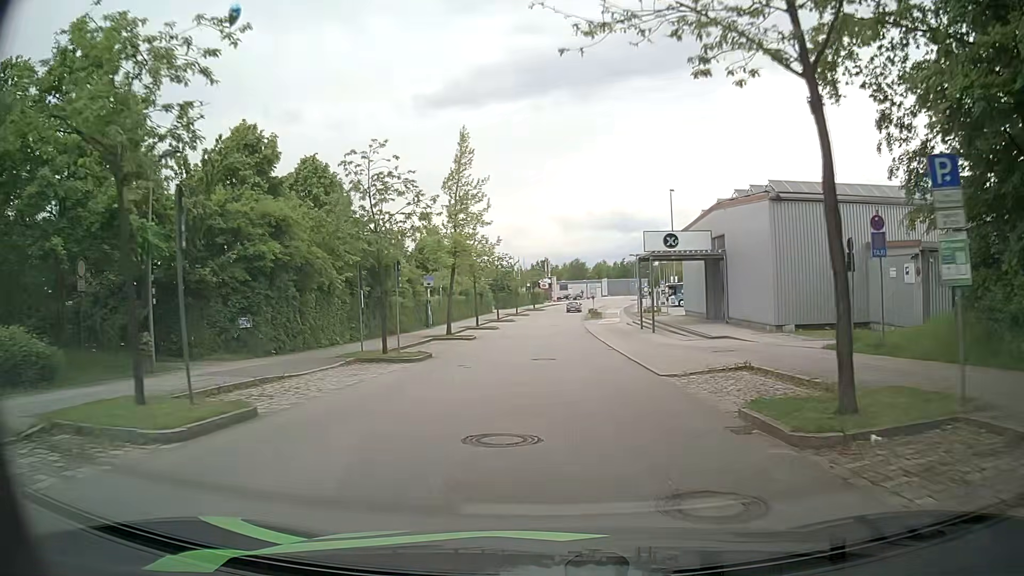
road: residential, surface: asphalt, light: Day
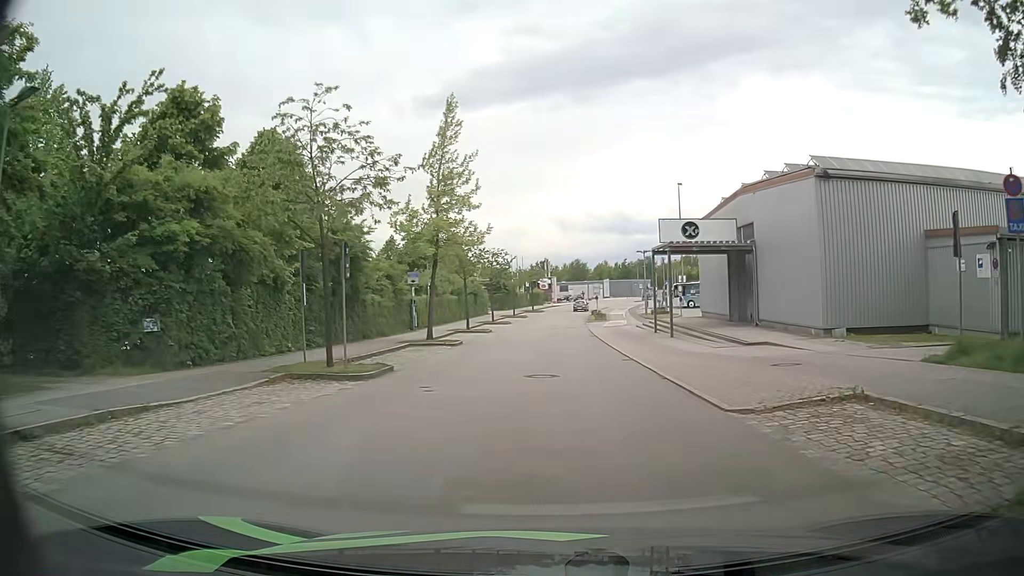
(0.0, +5.7) m; 0°
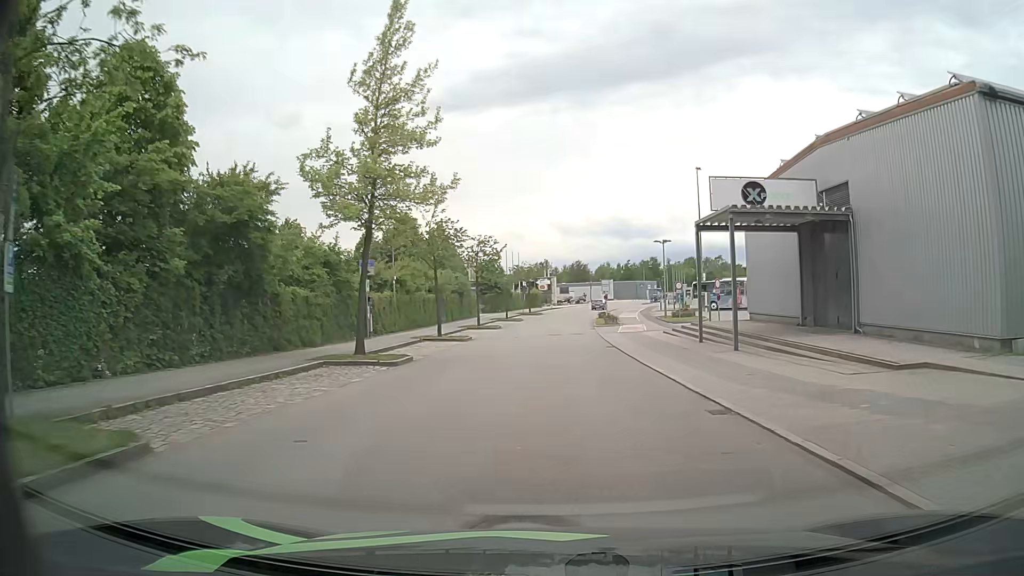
(+0.1, +11.3) m; +1°
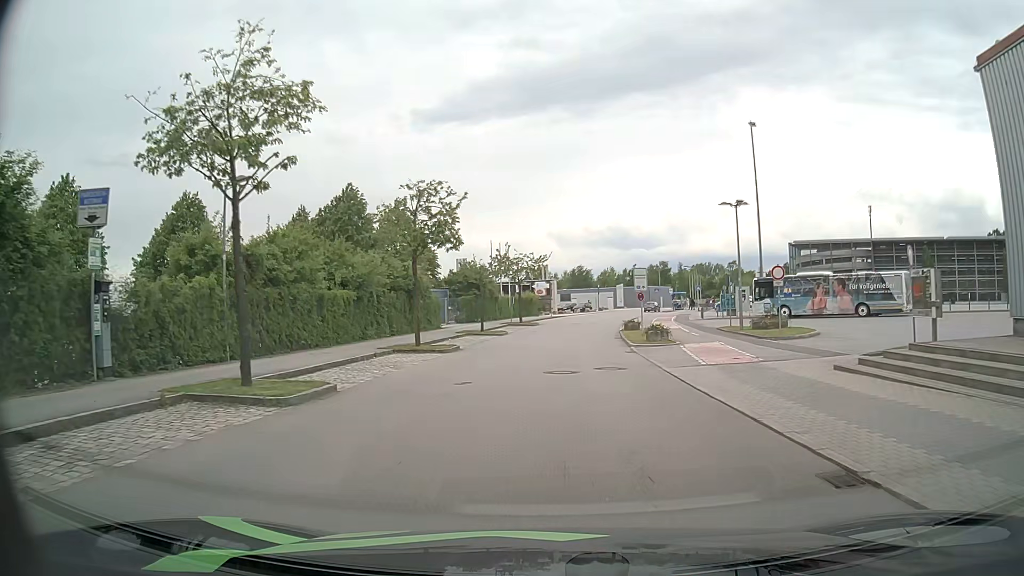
(-0.1, +21.7) m; 0°
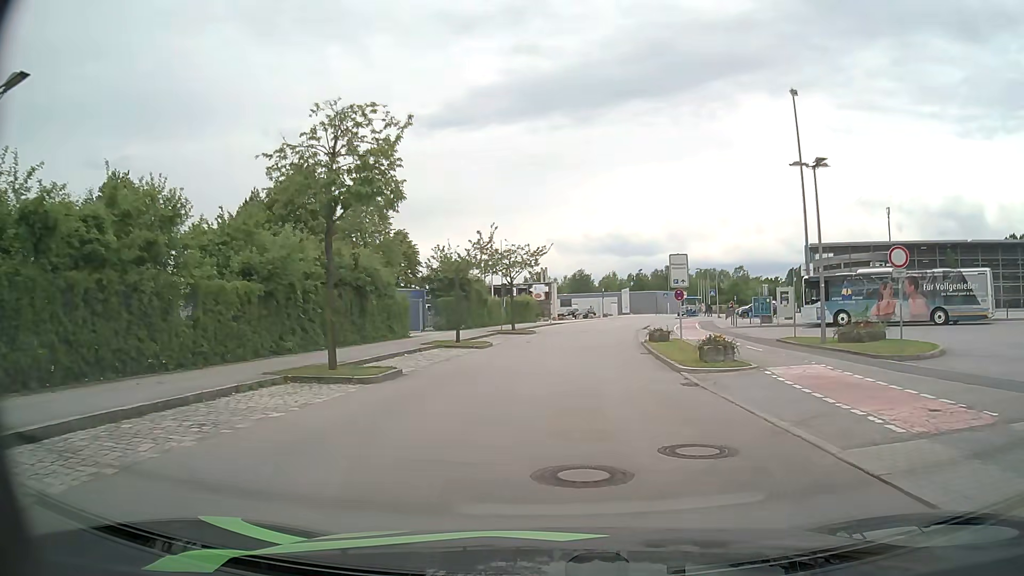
(0.0, +10.2) m; +1°
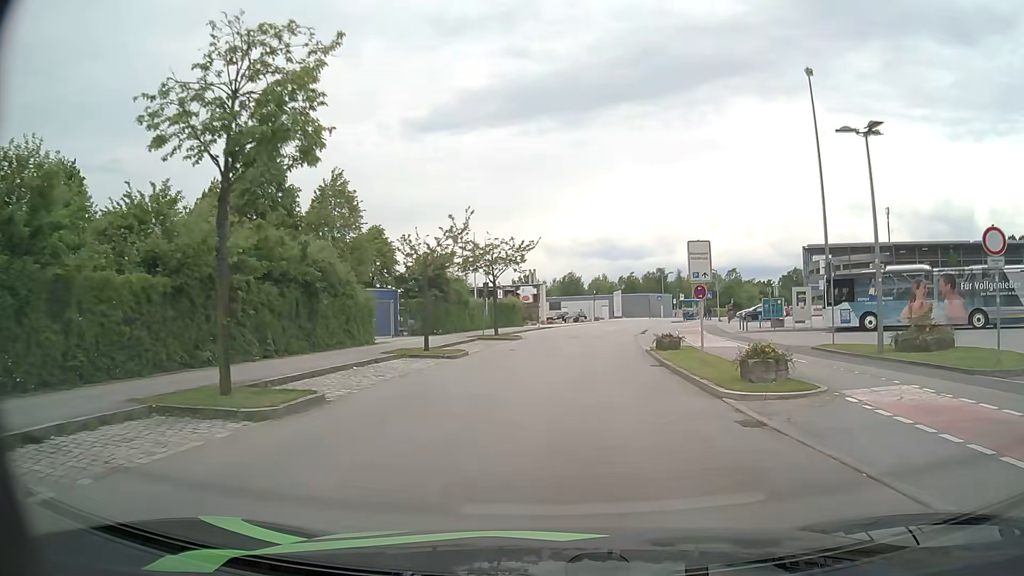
(0.0, +5.0) m; +1°
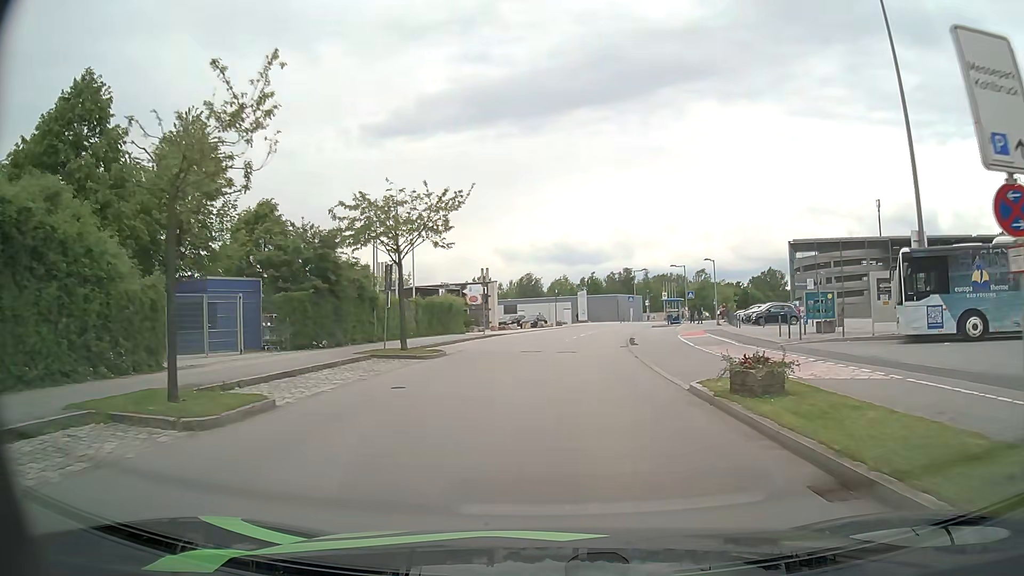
(+0.5, +14.9) m; +3°
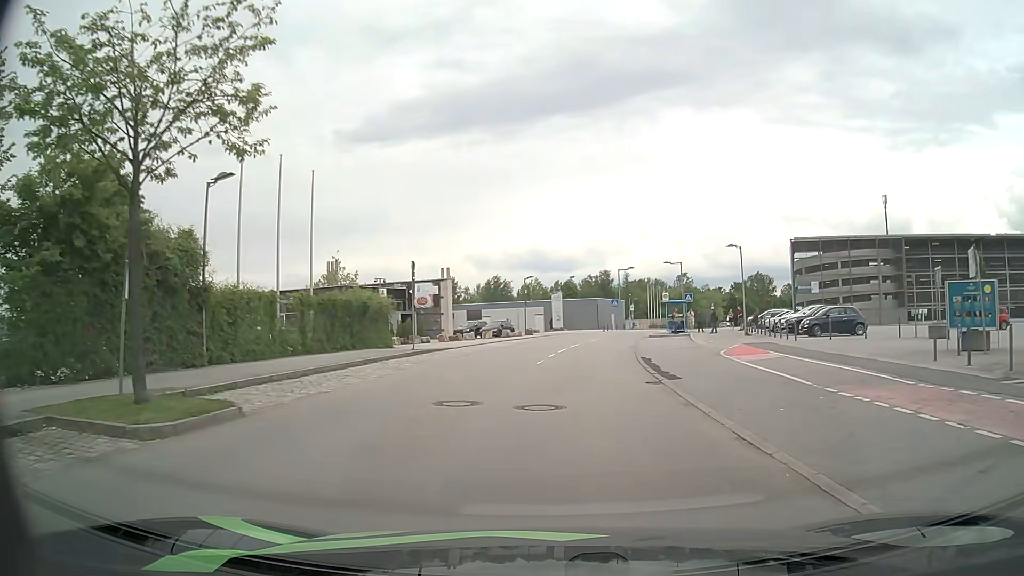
(+0.3, +14.6) m; +2°
